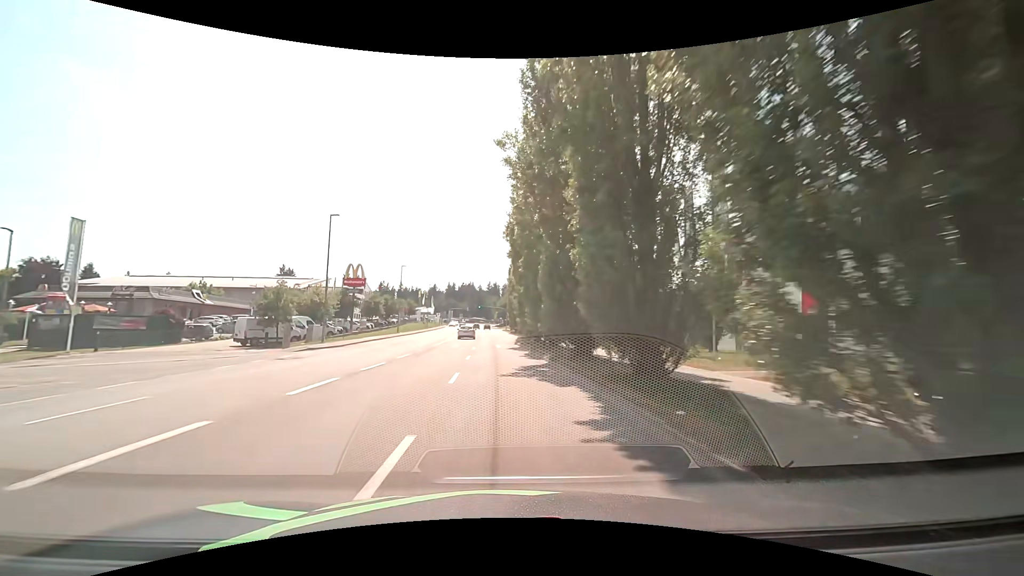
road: tertiary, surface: asphalt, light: Day
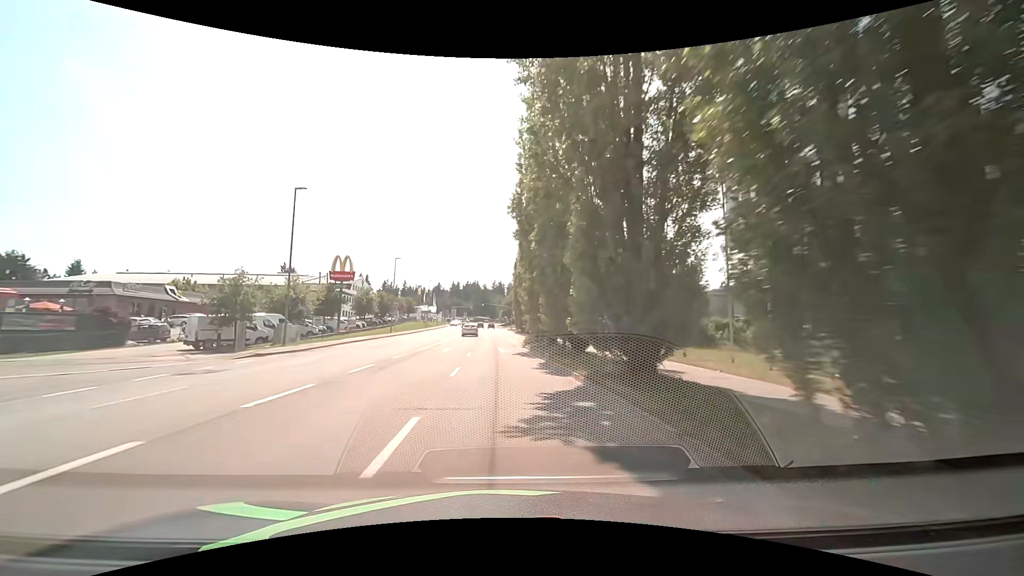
(0.0, +7.7) m; 0°
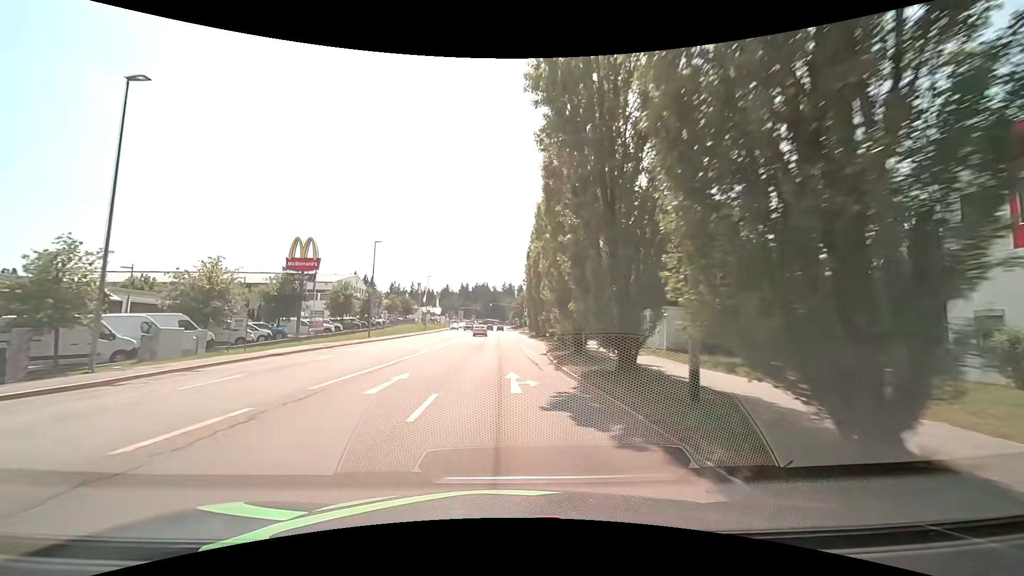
(-0.1, +15.5) m; -1°
(0, +10) (0, +20) (0, +30) (-1, +40) (-1, +50) (-1, +60) (-1, +70) (-1, +80) (-2, +90) (-2, +100) m
